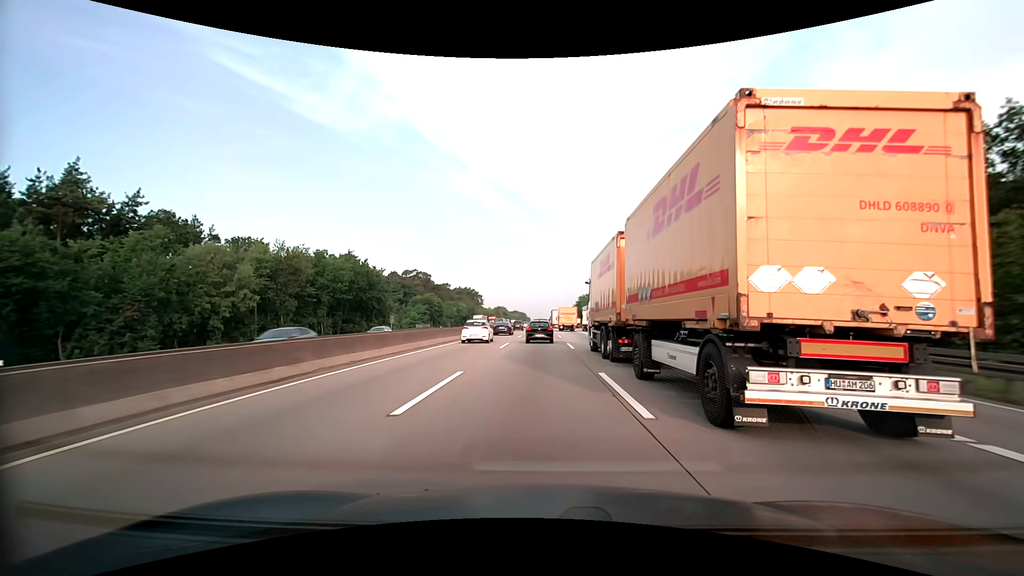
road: motorway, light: Day
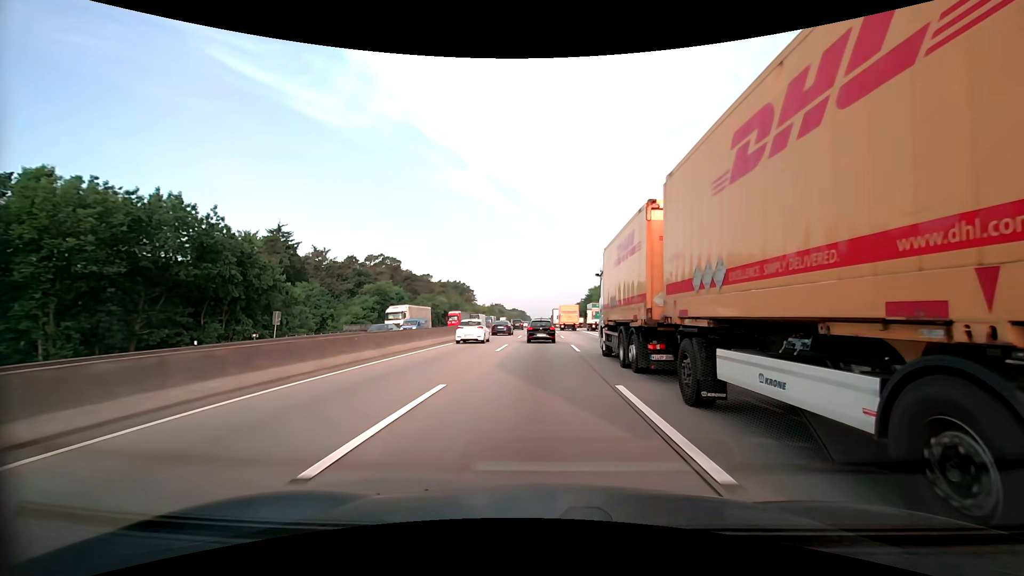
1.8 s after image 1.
(0.0, +38.9) m; 0°
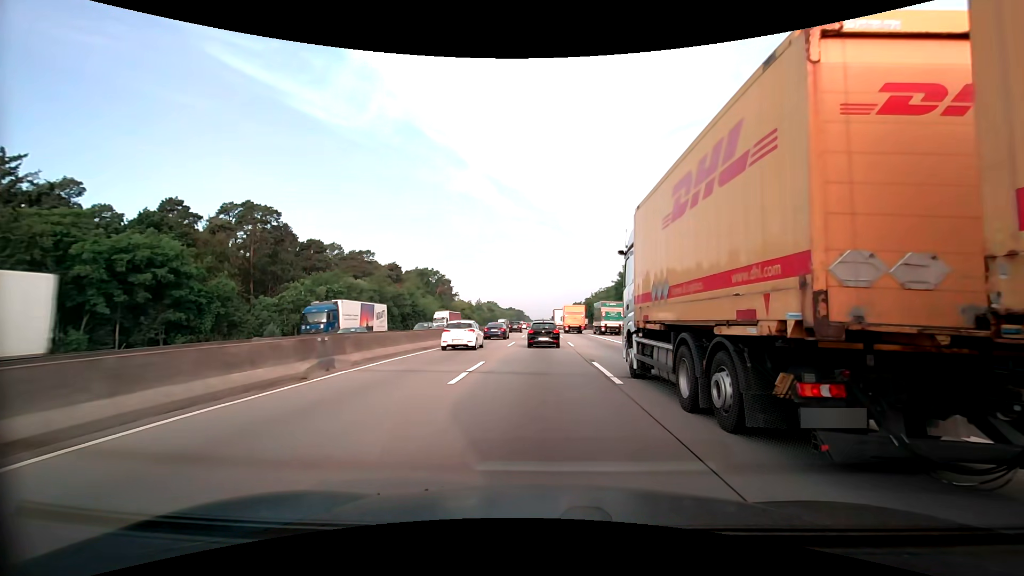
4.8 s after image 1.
(+0.1, +65.4) m; 0°
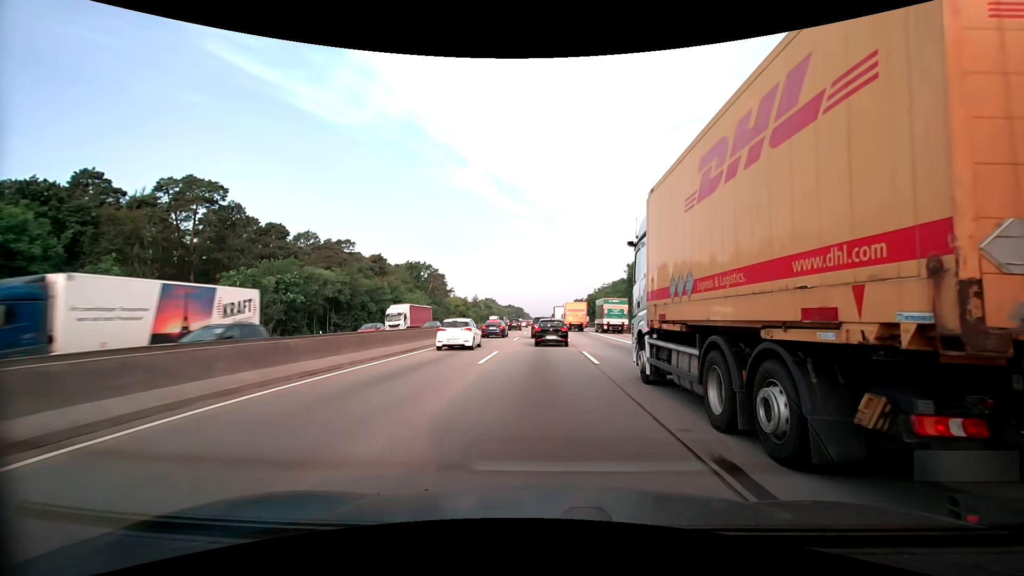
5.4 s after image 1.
(0.0, +13.1) m; 0°
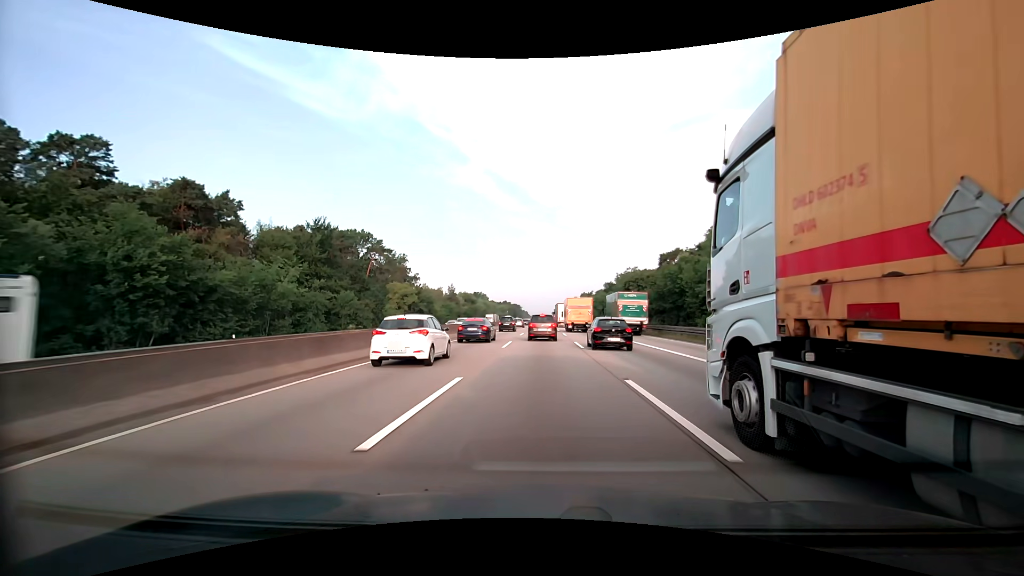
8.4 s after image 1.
(+0.1, +64.4) m; 0°
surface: asphalt
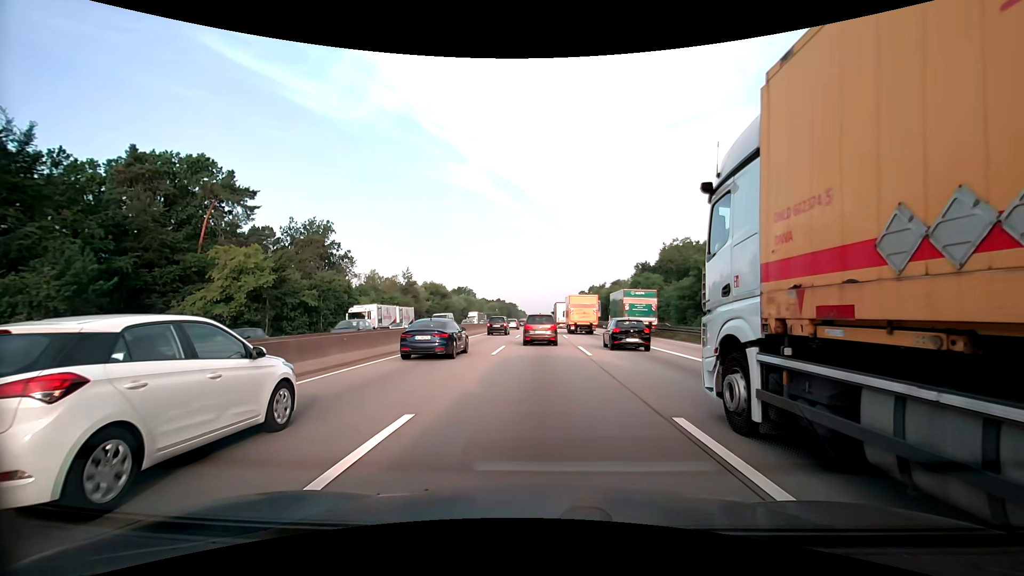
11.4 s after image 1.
(+0.3, +57.8) m; 0°
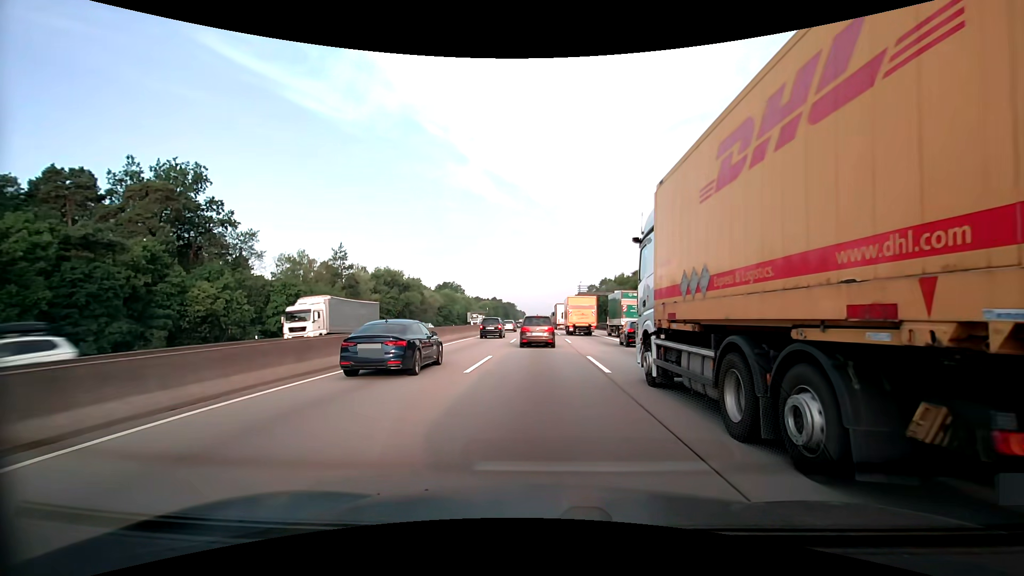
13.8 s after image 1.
(+0.1, +41.8) m; 0°
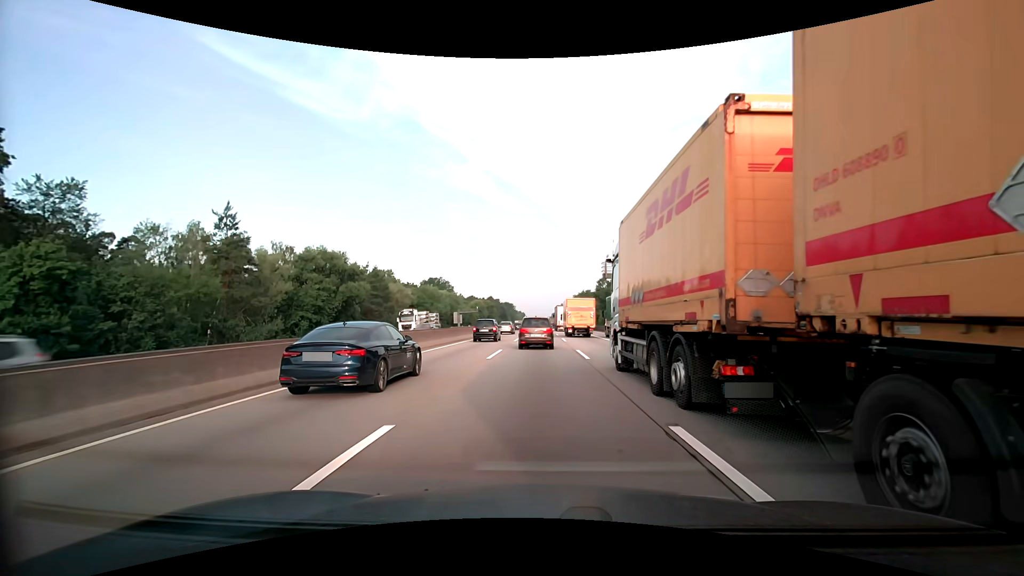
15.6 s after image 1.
(0.0, +30.4) m; 0°
(0, +10) (0, +20) (0, +30) (0, +40) (0, +50) (0, +60) (0, +70) (0, +80) (0, +90) (0, +100) m
